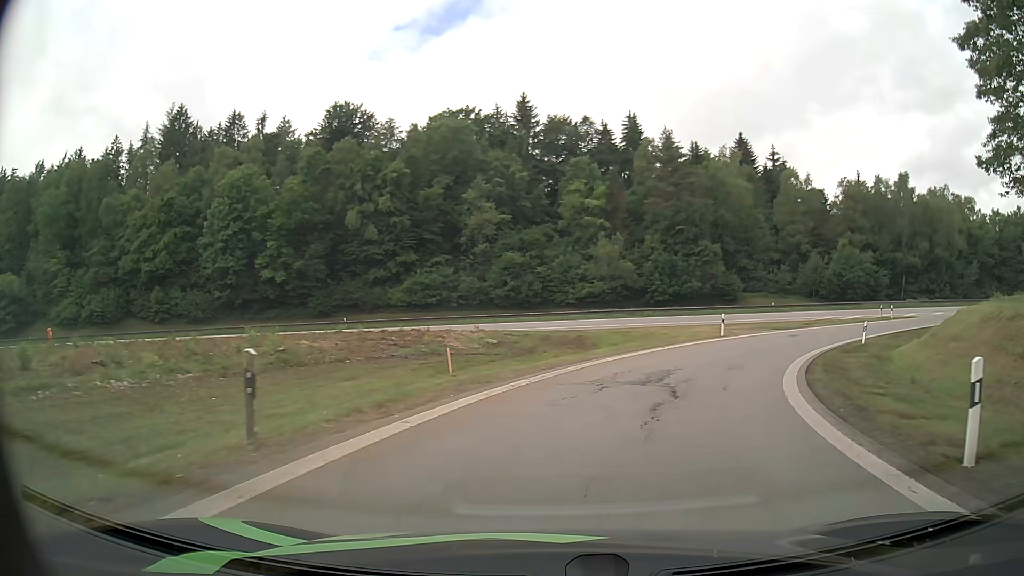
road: motorway_link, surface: asphalt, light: Day
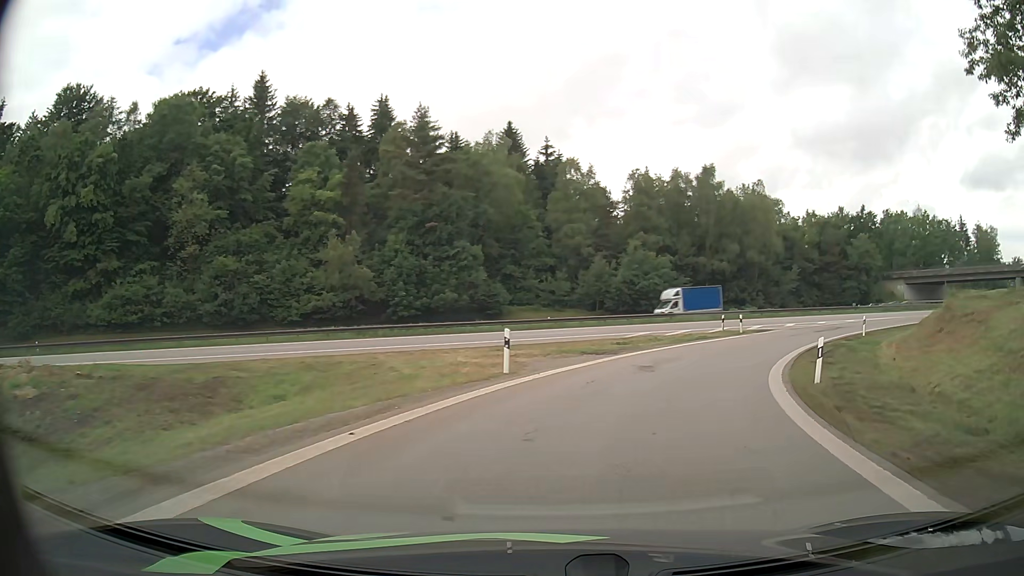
(+3.1, +16.8) m; +21°
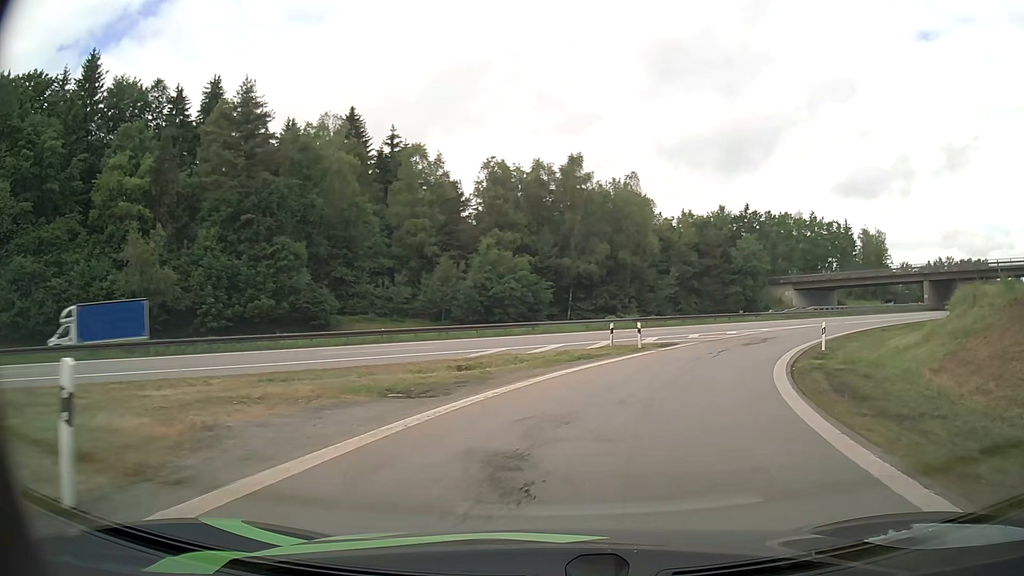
(+1.3, +11.9) m; +12°
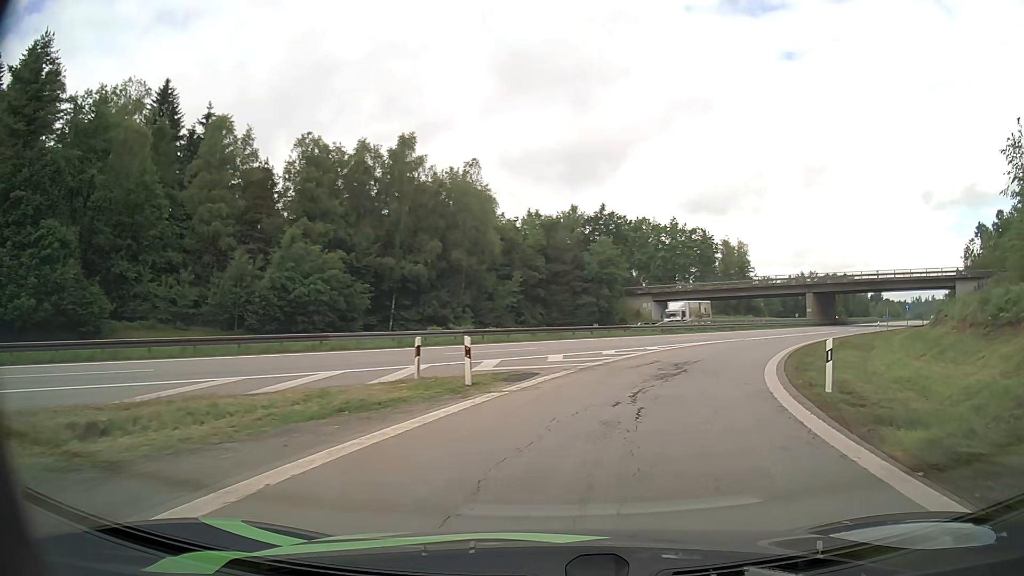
(+1.5, +12.9) m; +14°
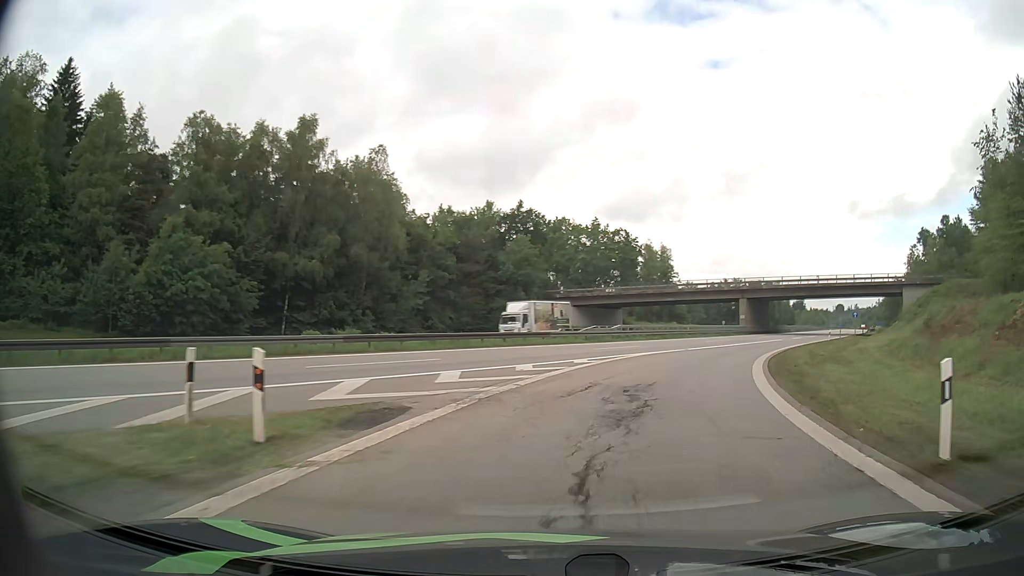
(+0.4, +7.0) m; +7°
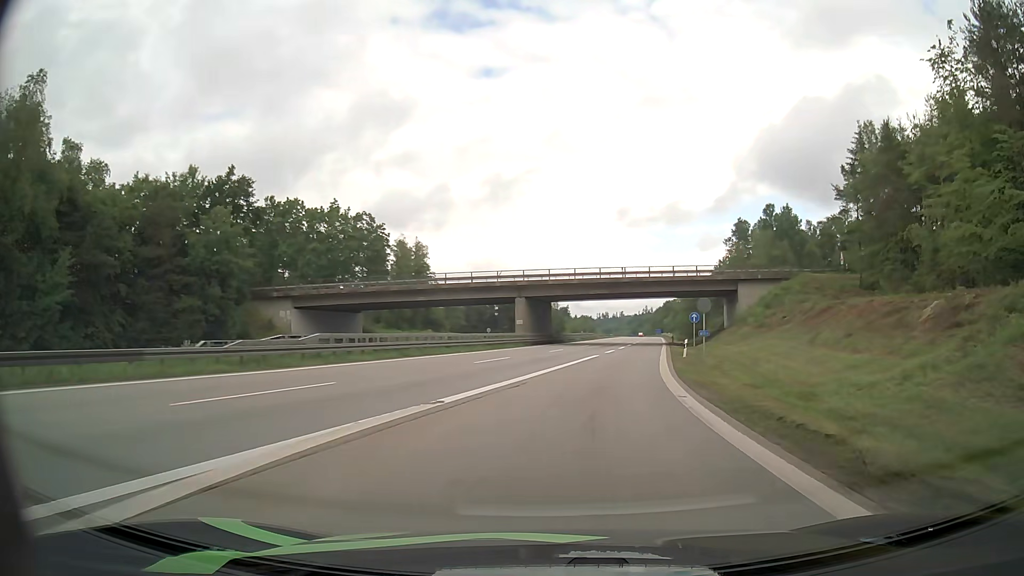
(+4.4, +22.6) m; +21°
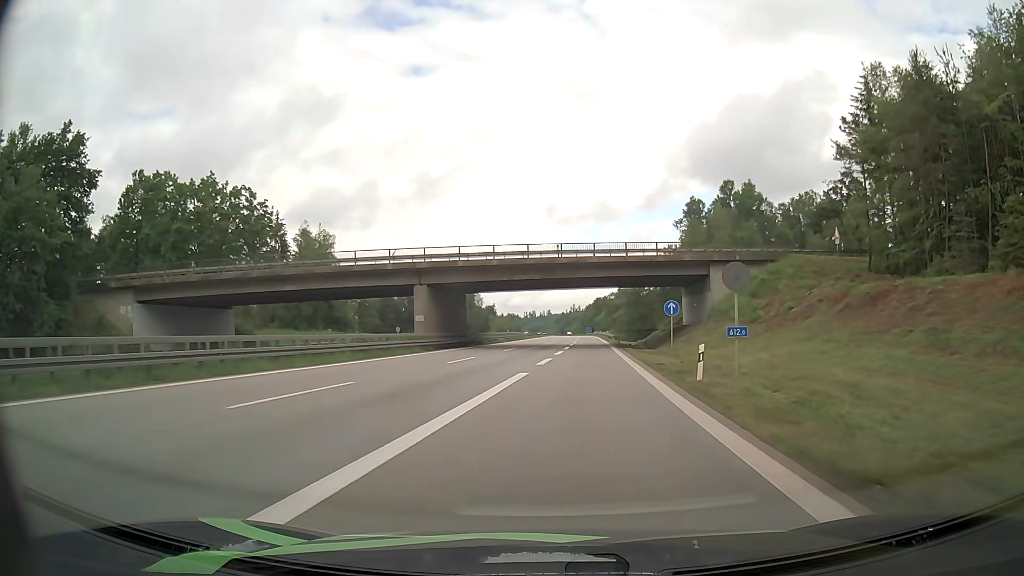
(+1.1, +17.3) m; +6°
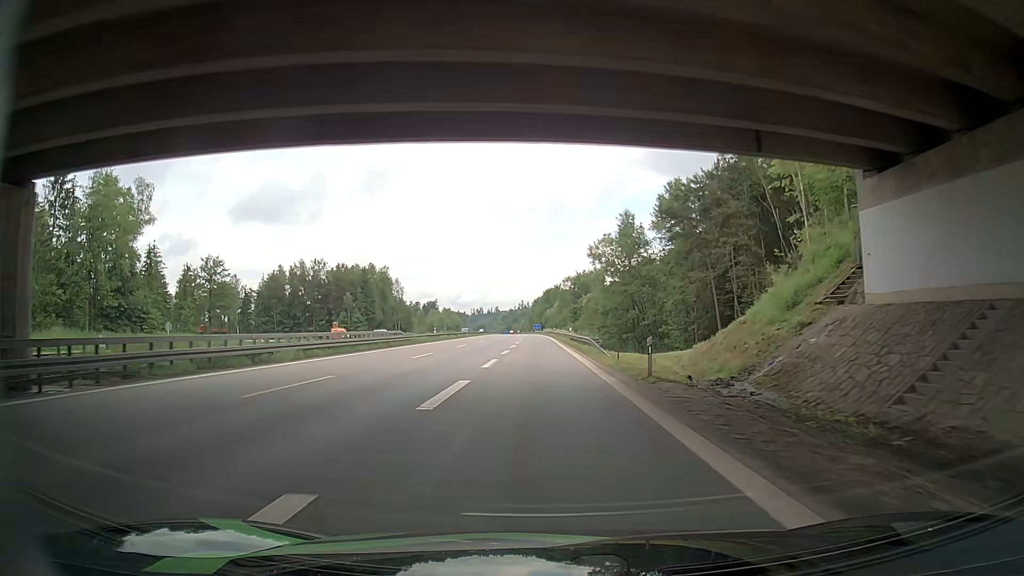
(+3.4, +52.3) m; +5°
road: motorway
(0, +10) (0, +20) (0, +30) (-1, +40) (-1, +50) (-1, +60) (-1, +70) (-1, +80) (-2, +90) (-2, +100) m
